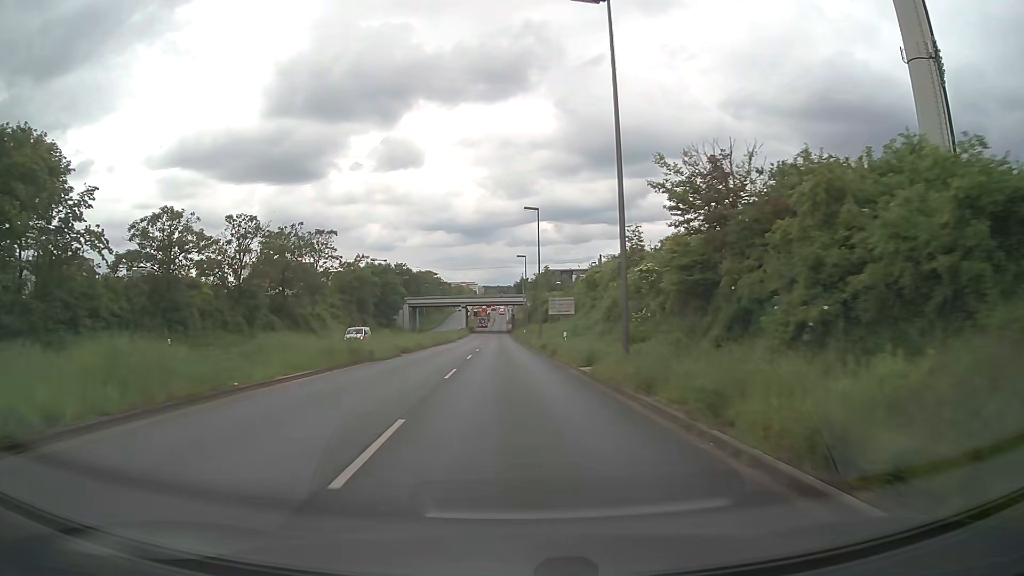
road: primary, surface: asphalt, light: Day
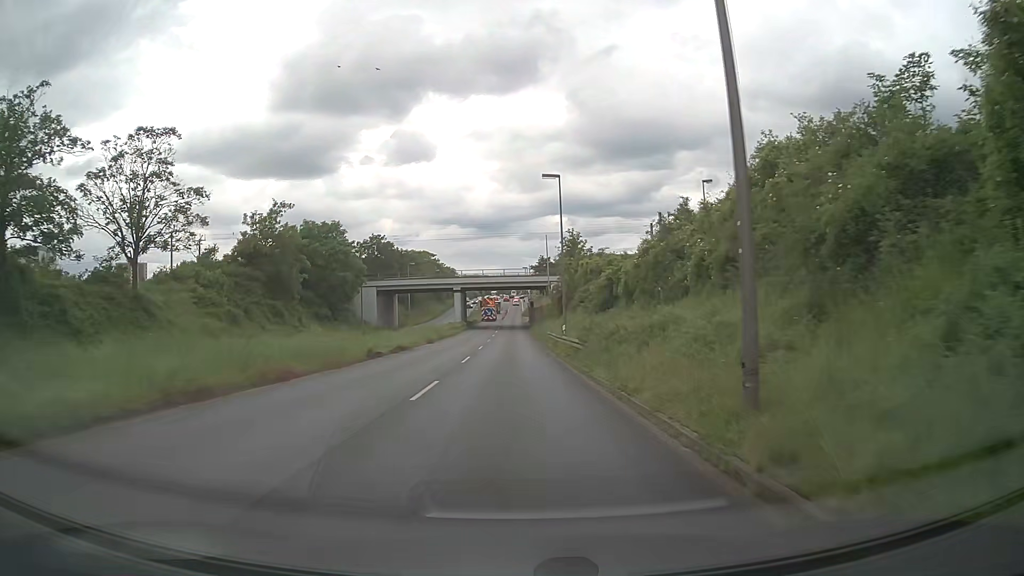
(-0.6, +42.1) m; -1°
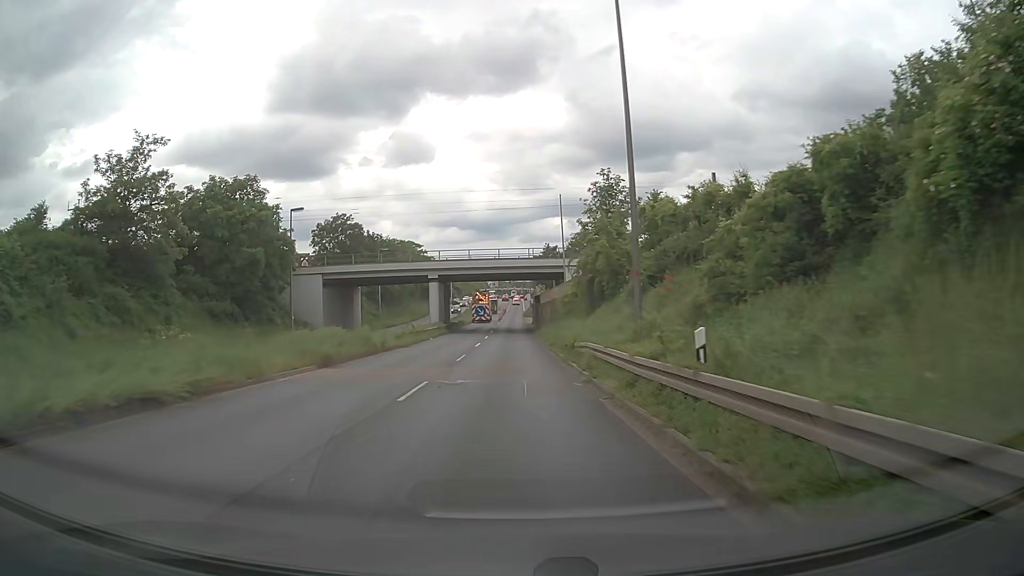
(0.0, +24.7) m; 0°
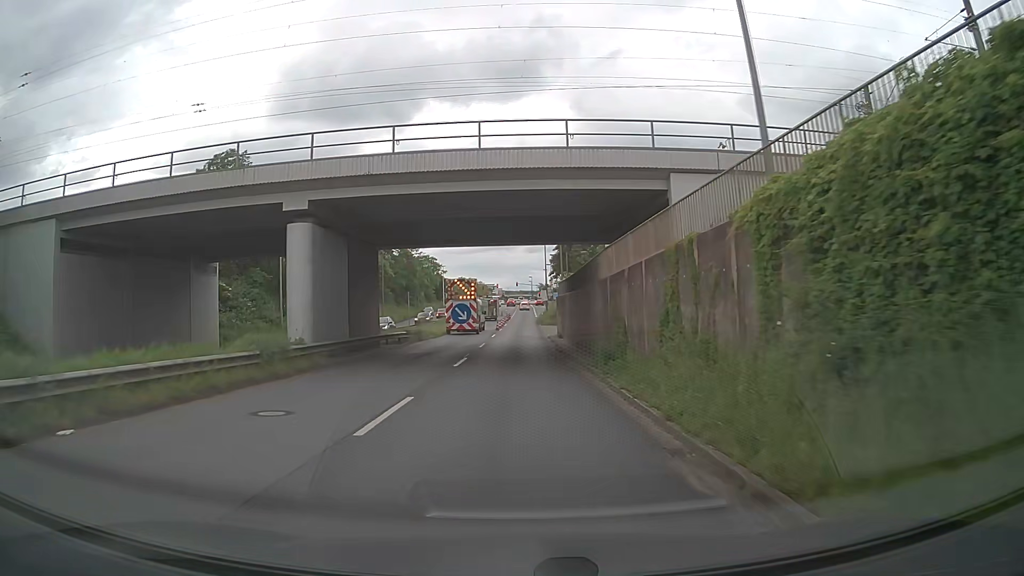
(-0.4, +40.5) m; -1°
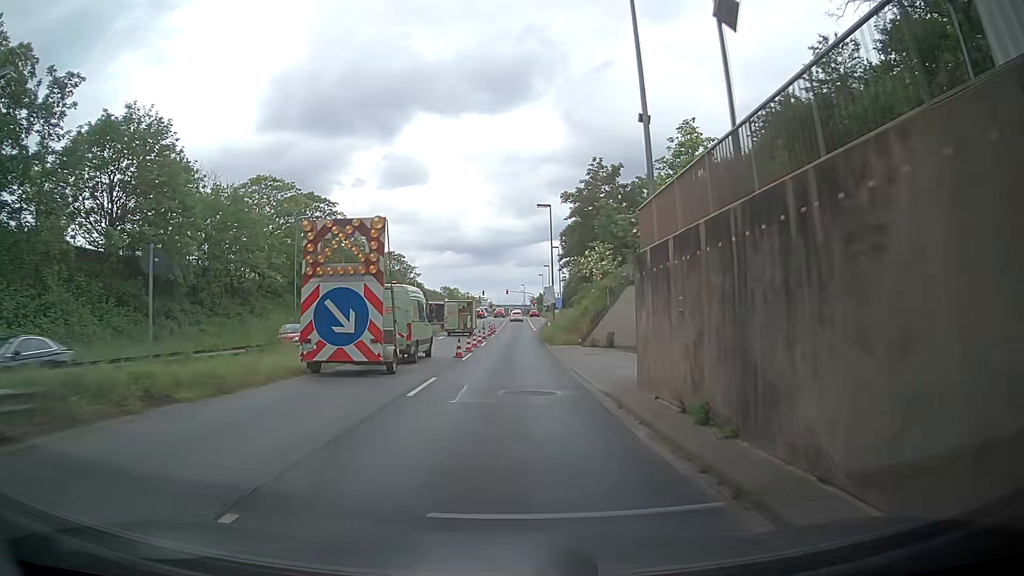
(-0.2, +32.0) m; -1°
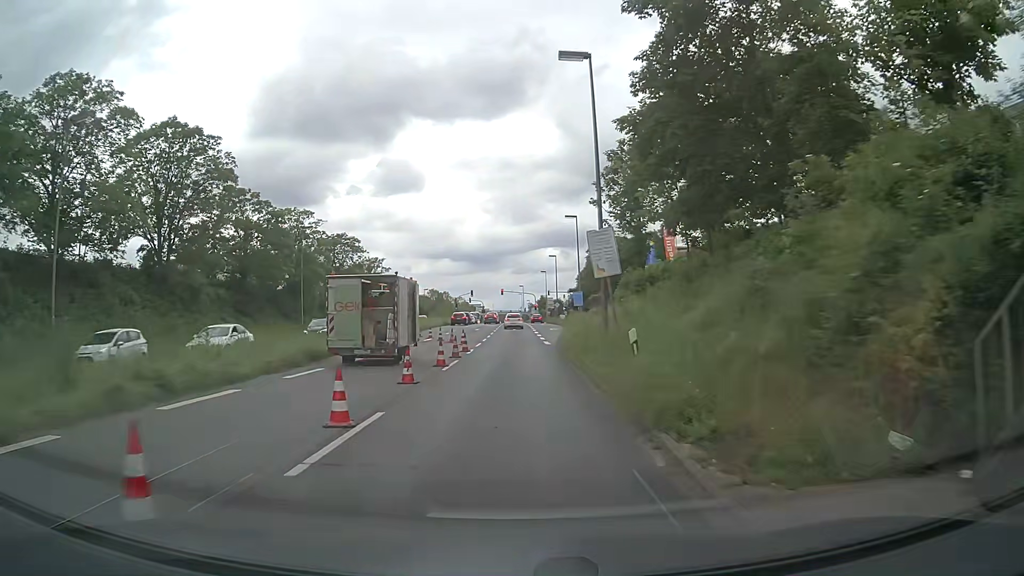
(+0.7, +31.2) m; +2°
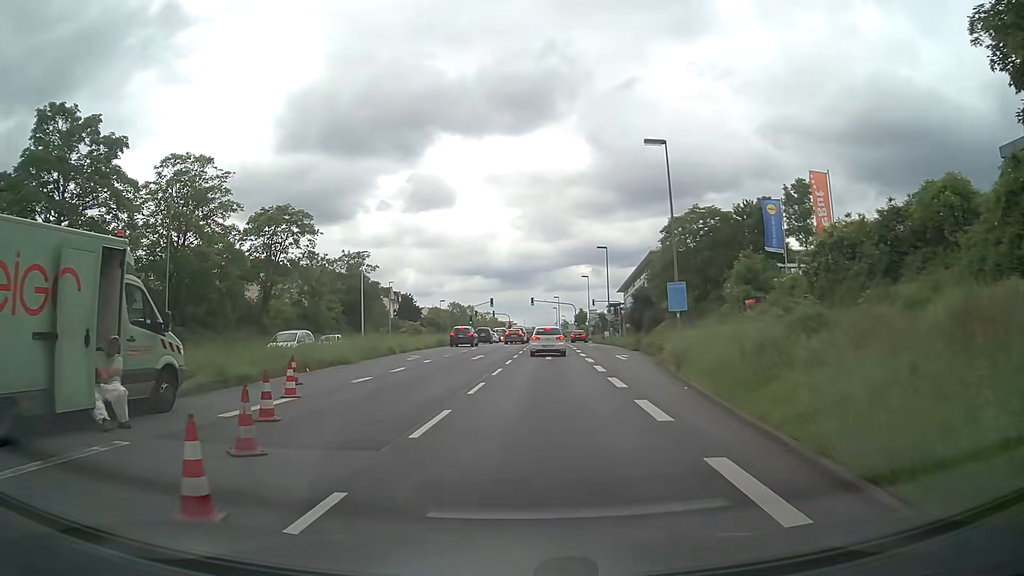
(-0.2, +29.3) m; -2°
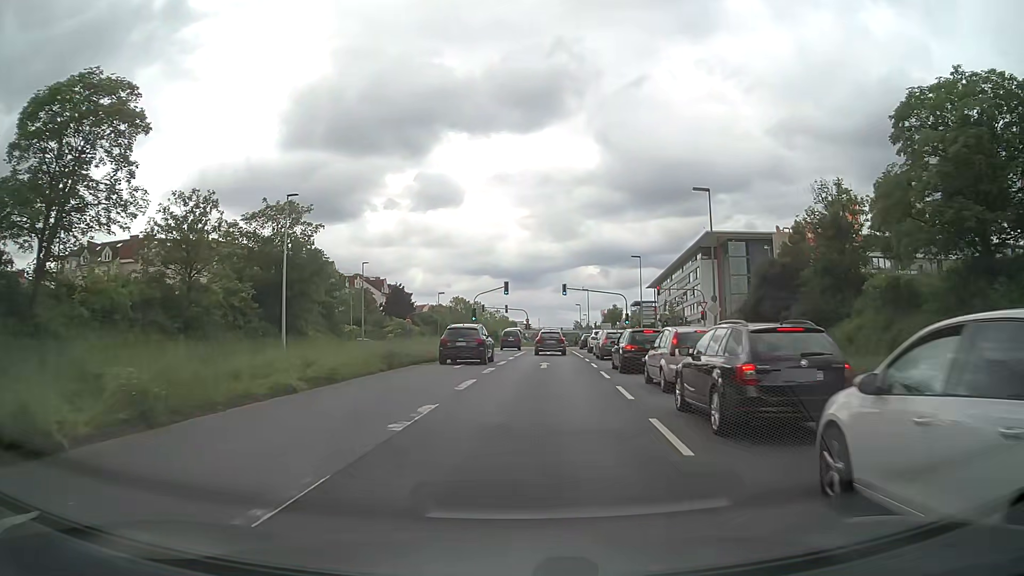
(-1.9, +31.7) m; -1°
(0, +10) (+1, +20) (+1, +30) (+2, +40) (+2, +50) (+3, +60) (+3, +70) (+4, +80) (+4, +90) (+5, +100) m
